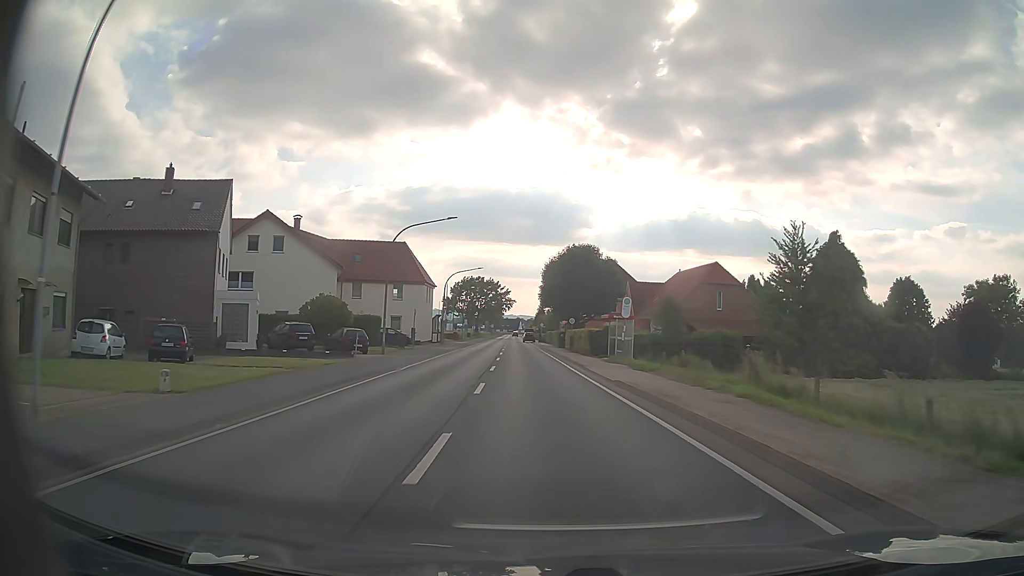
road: primary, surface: asphalt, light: Day
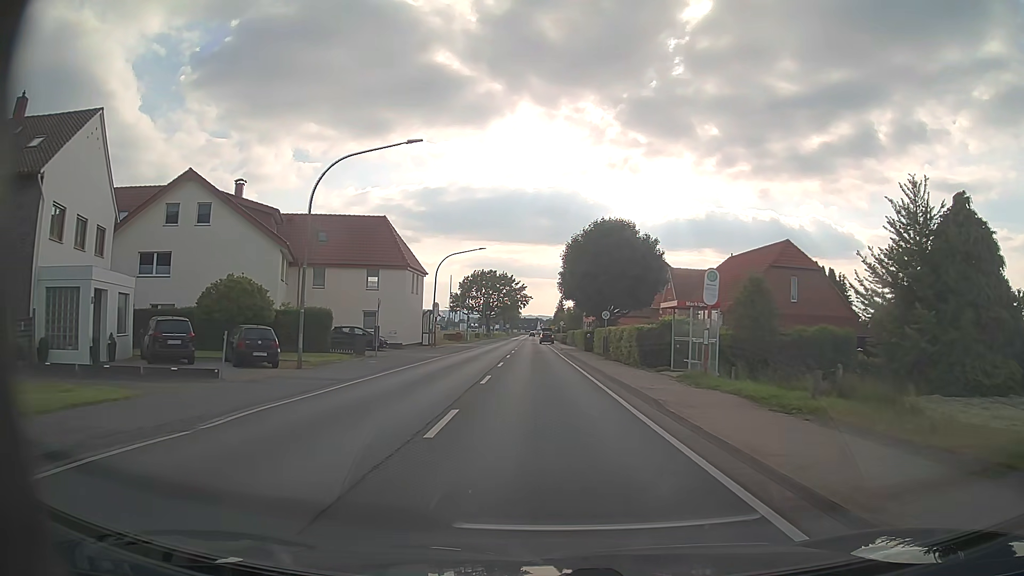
(-0.2, +15.8) m; -1°
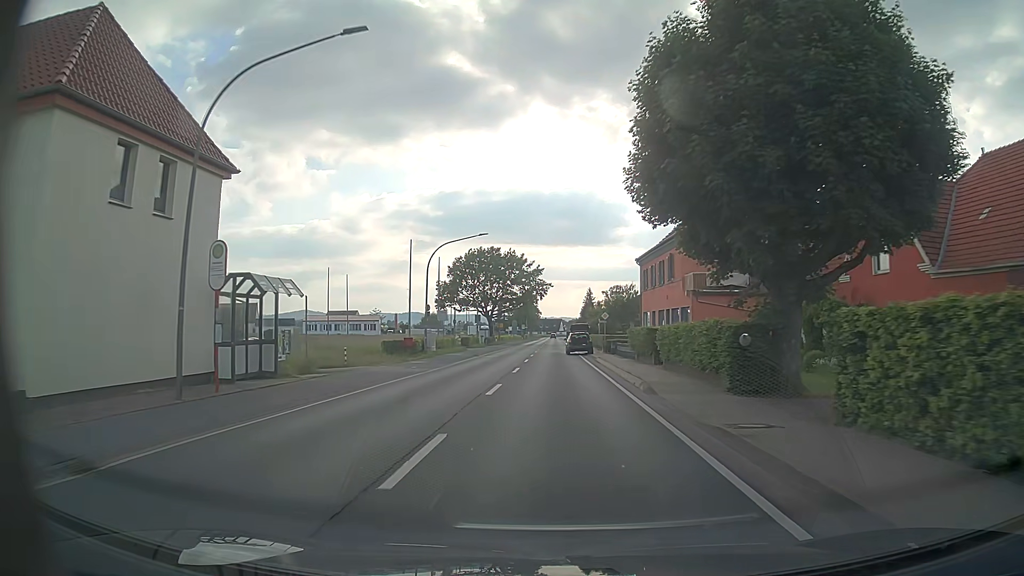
(-0.8, +39.5) m; -2°
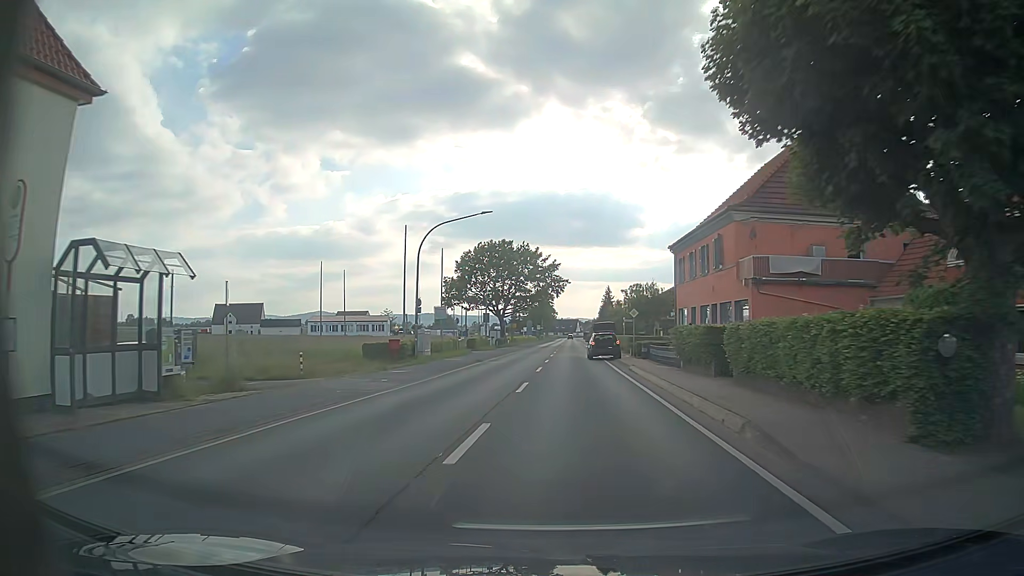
(-0.1, +8.0) m; -1°
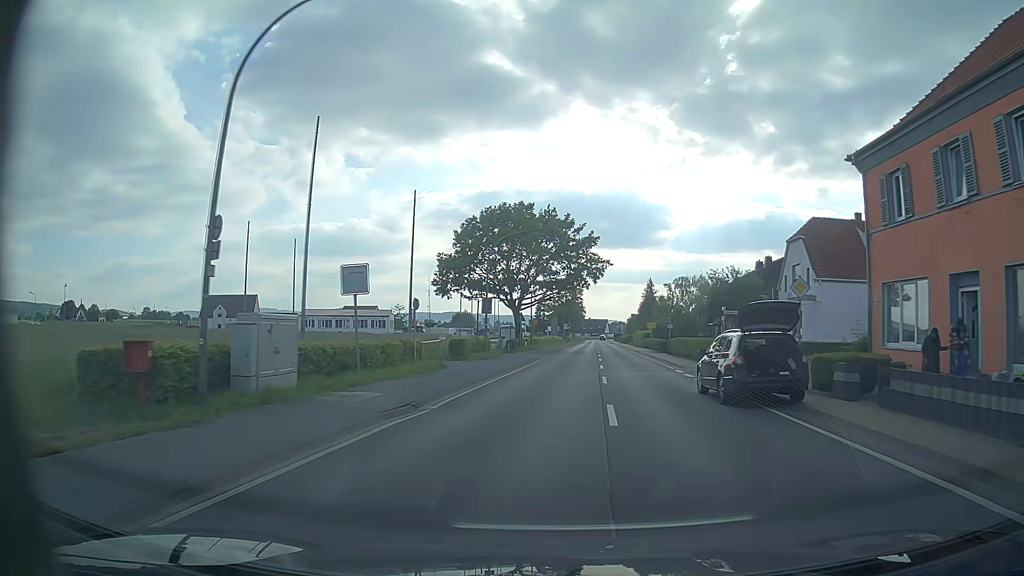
(-0.7, +24.3) m; -2°
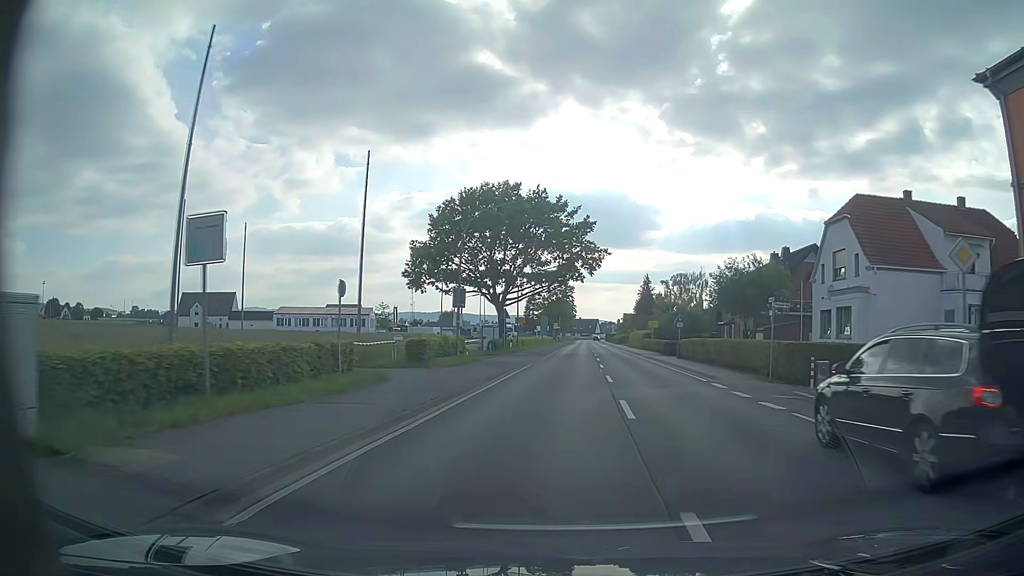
(+0.1, +8.3) m; +1°
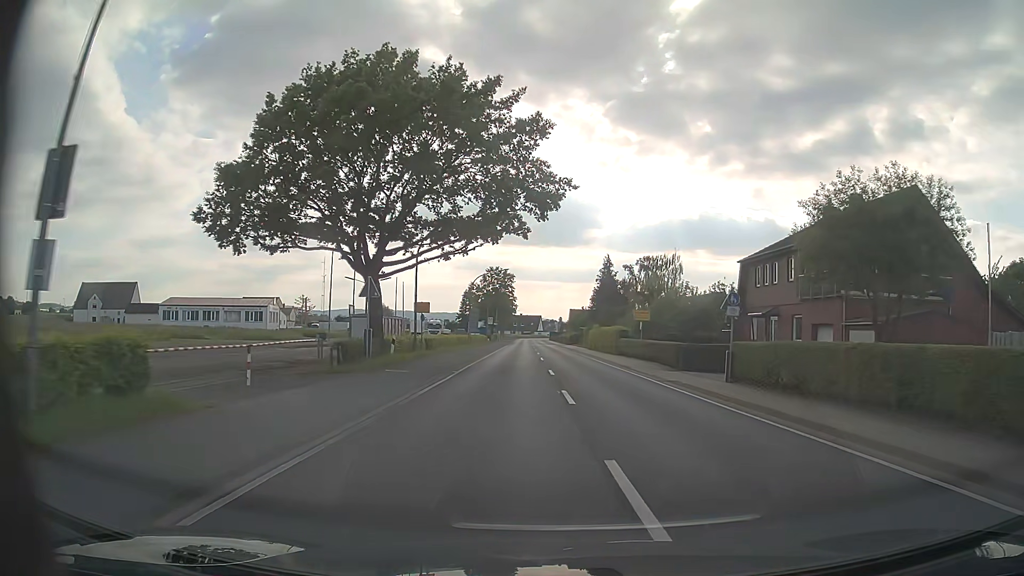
(+1.1, +25.2) m; +5°
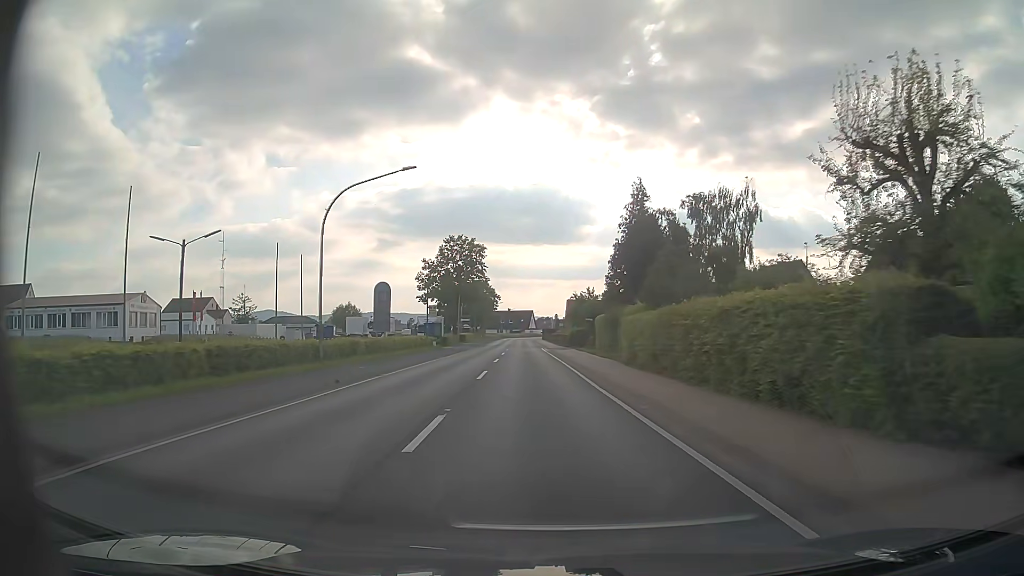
(+0.9, +40.9) m; 0°
(0, +10) (0, +20) (-1, +30) (-1, +40) (-2, +50) (-2, +60) (-3, +70) (-3, +80) (-3, +90) (-4, +100) m
